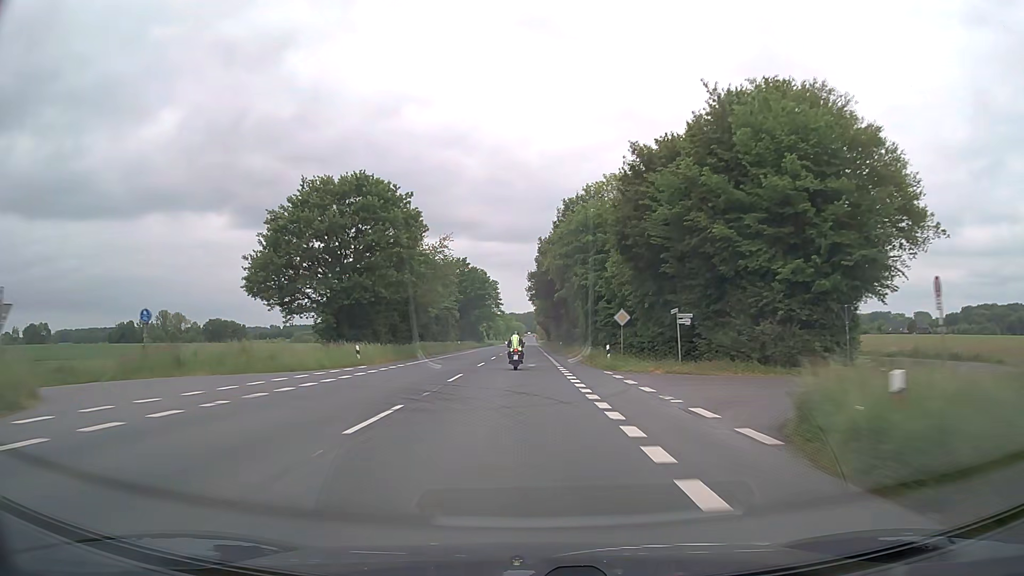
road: secondary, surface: asphalt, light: Day
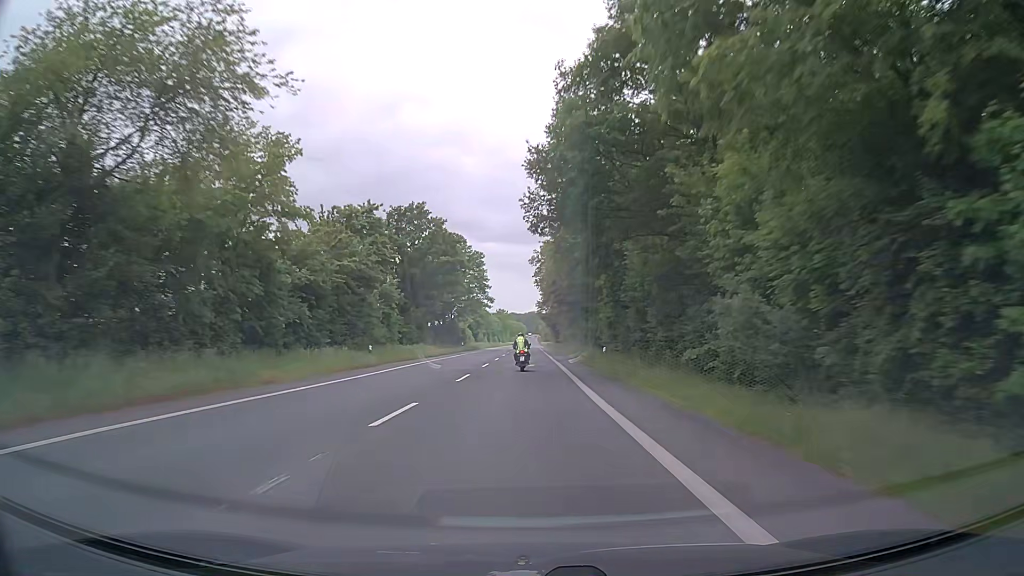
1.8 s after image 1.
(0.0, +47.1) m; 0°
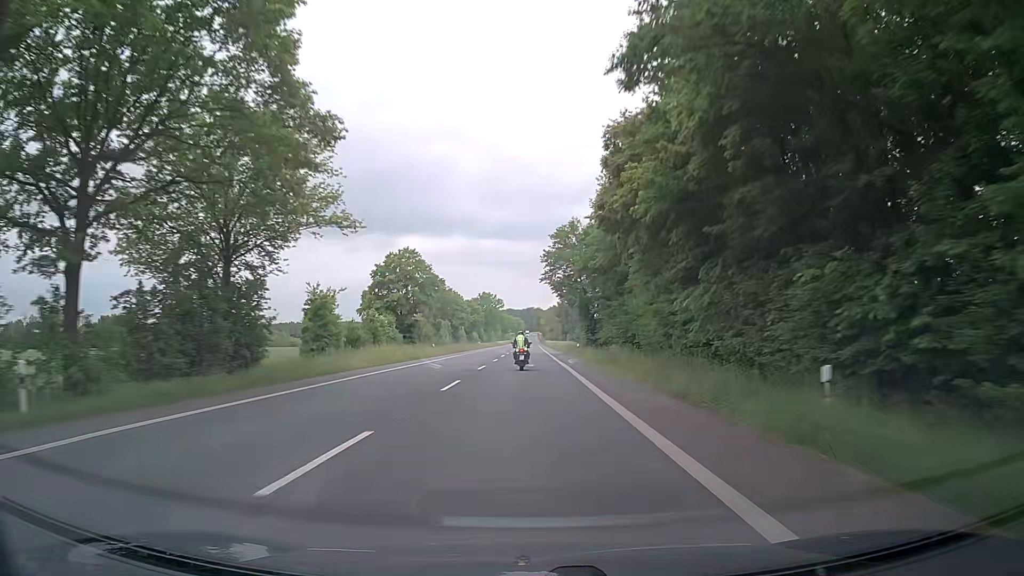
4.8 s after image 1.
(0.0, +77.2) m; 0°
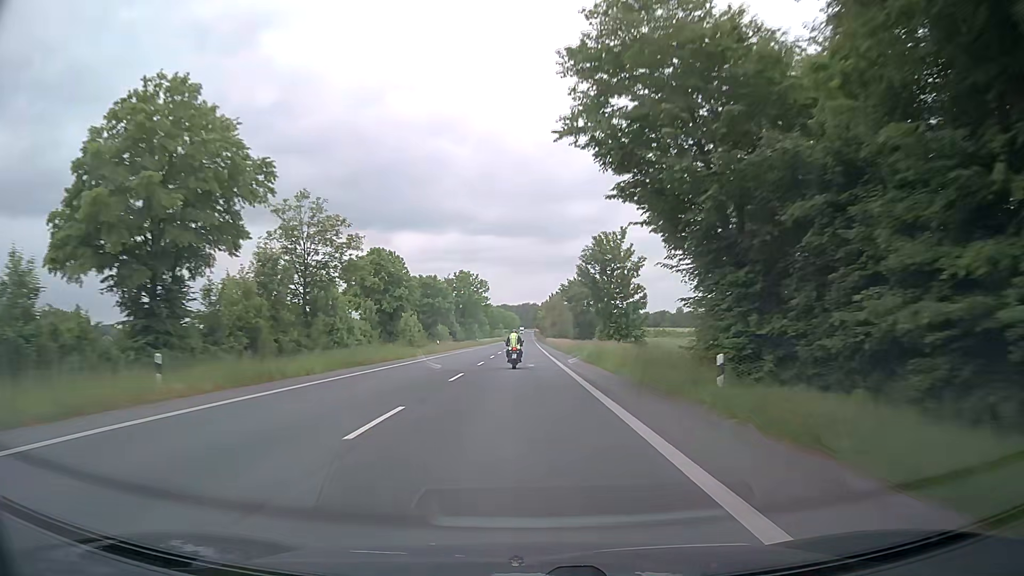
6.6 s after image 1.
(+0.2, +45.1) m; 0°
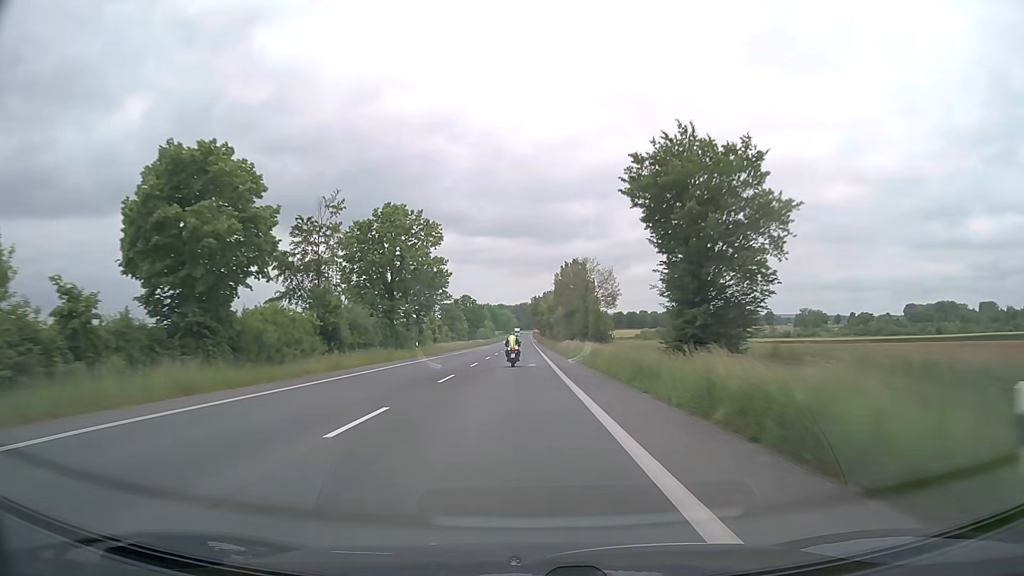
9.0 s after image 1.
(+0.2, +60.1) m; 0°
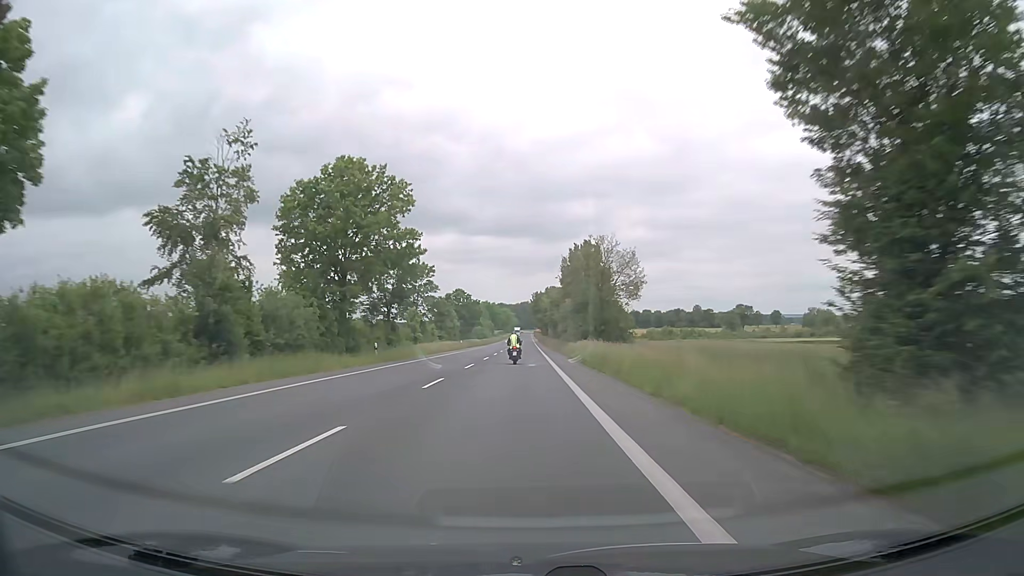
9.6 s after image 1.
(0.0, +15.2) m; 0°
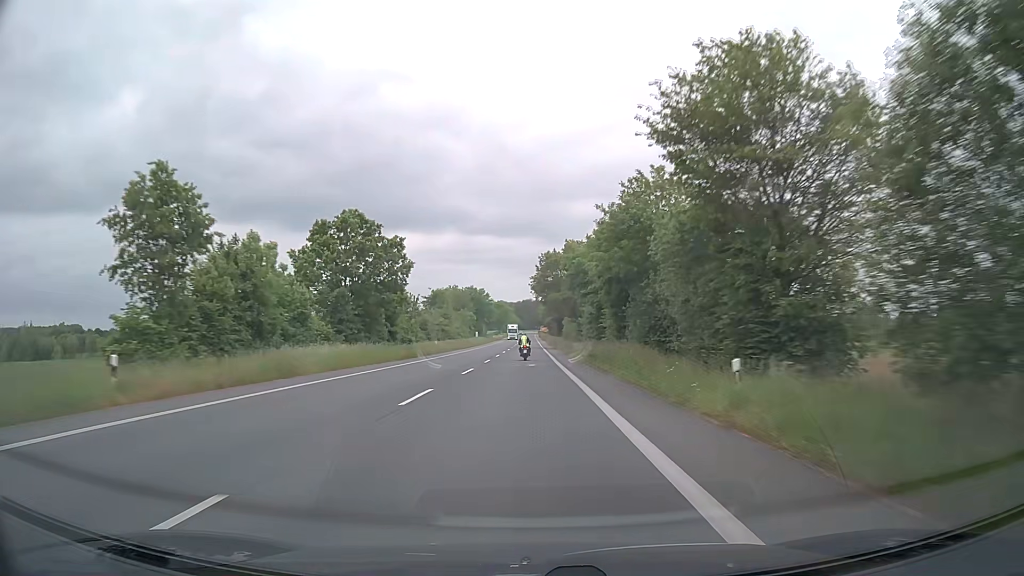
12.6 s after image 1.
(-0.2, +77.2) m; 0°
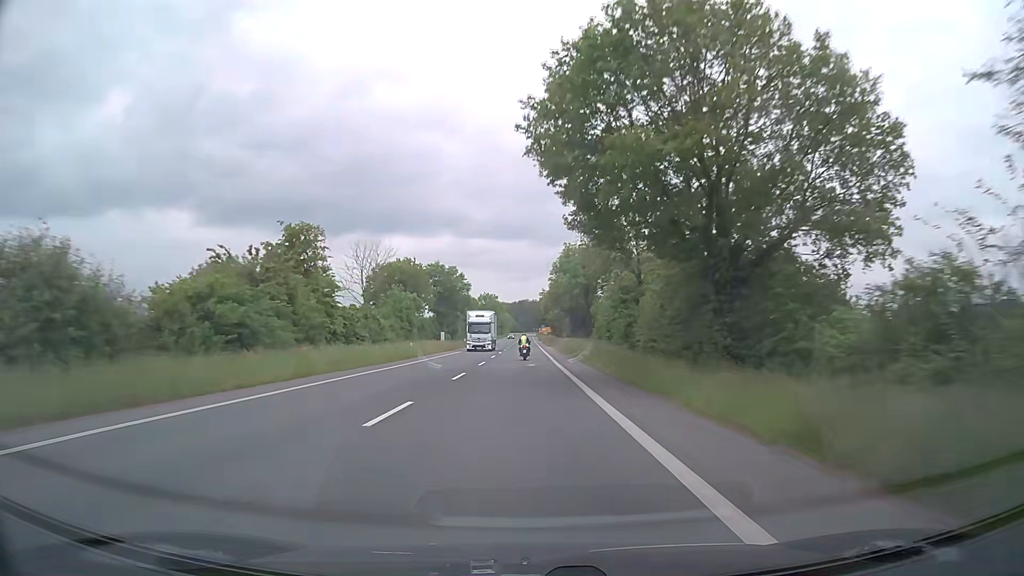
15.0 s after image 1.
(+0.1, +63.6) m; 0°
(0, +10) (0, +20) (0, +30) (0, +40) (0, +50) (0, +60) (0, +70) (0, +80) (0, +90) (0, +100) m
